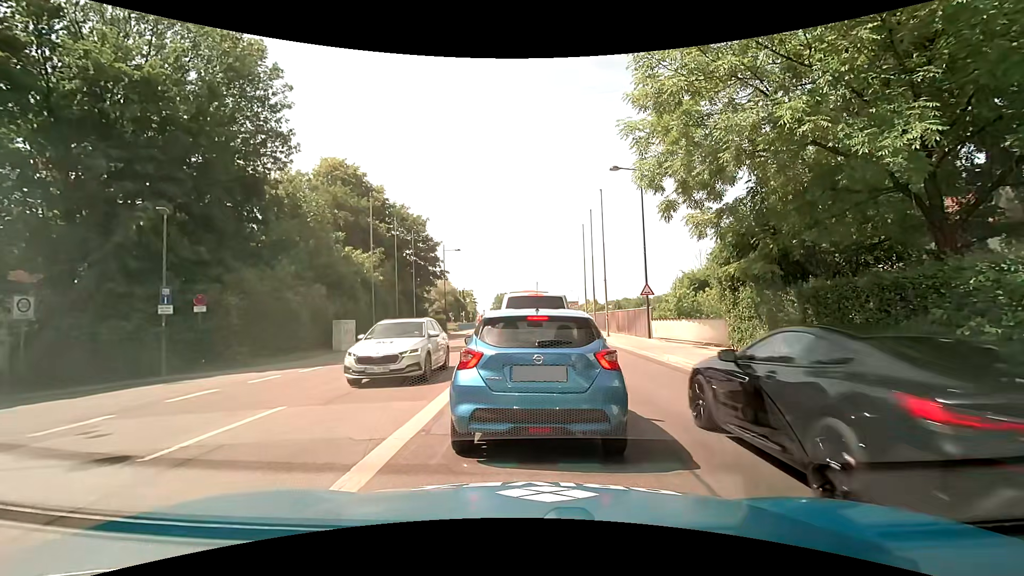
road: secondary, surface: asphalt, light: Day
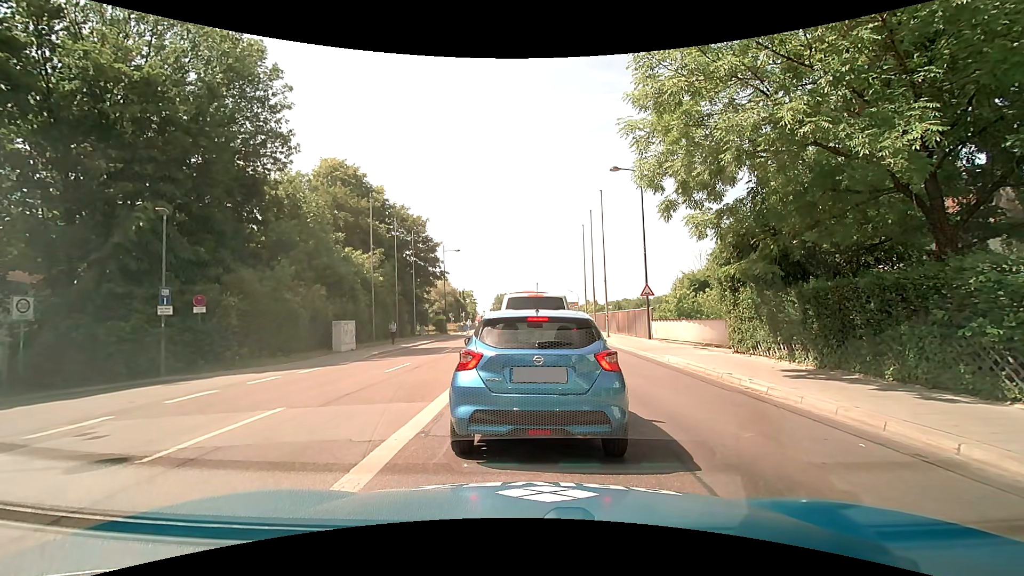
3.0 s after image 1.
(0.0, +0.1) m; 0°
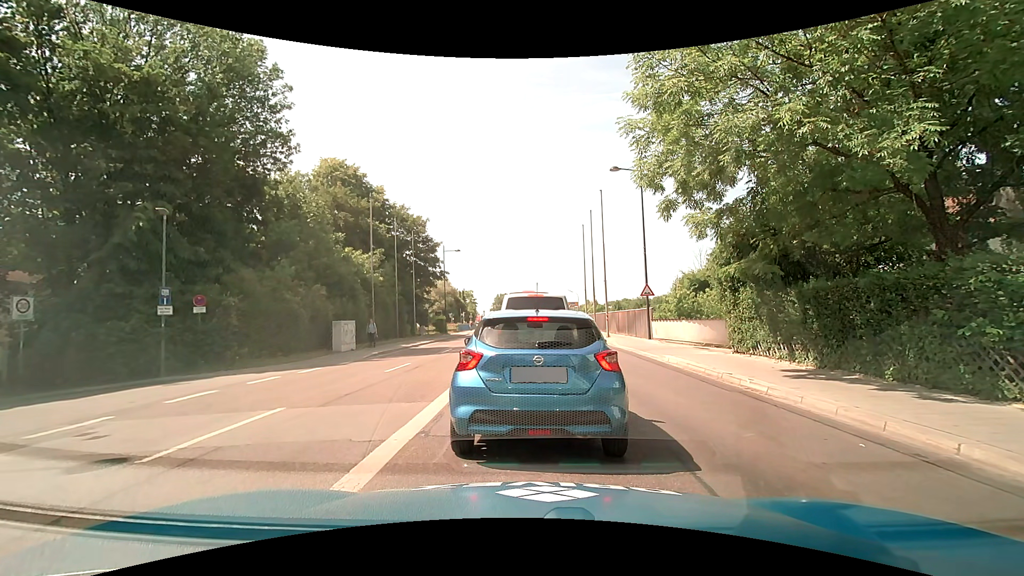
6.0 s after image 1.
(0.0, 0.0) m; 0°
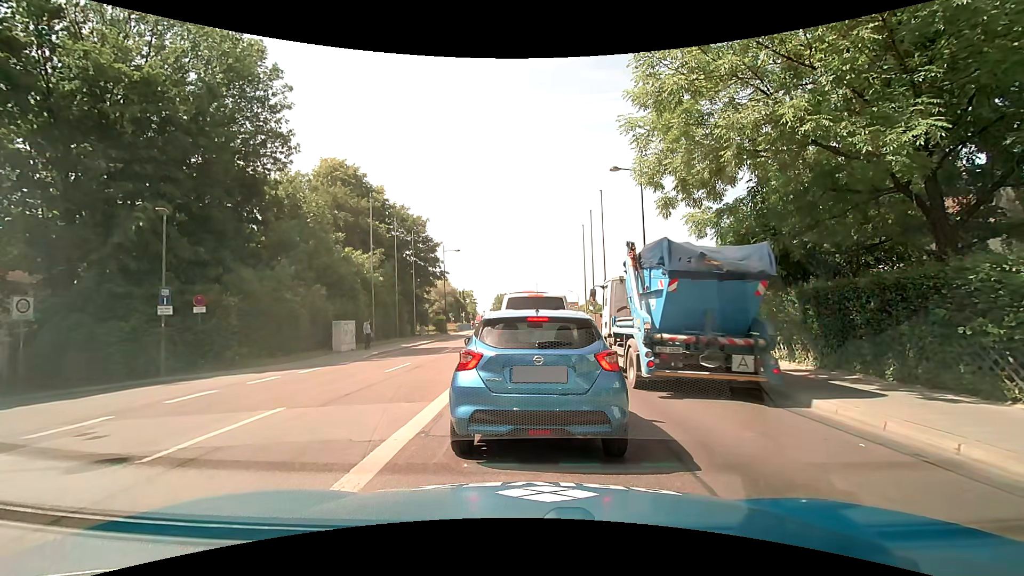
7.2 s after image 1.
(0.0, 0.0) m; 0°
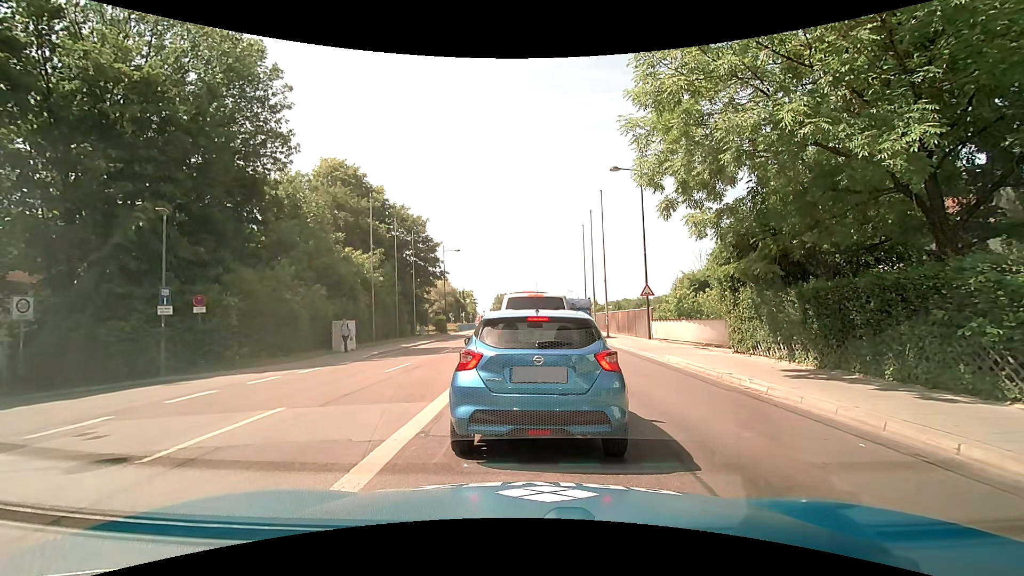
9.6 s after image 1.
(0.0, 0.0) m; 0°
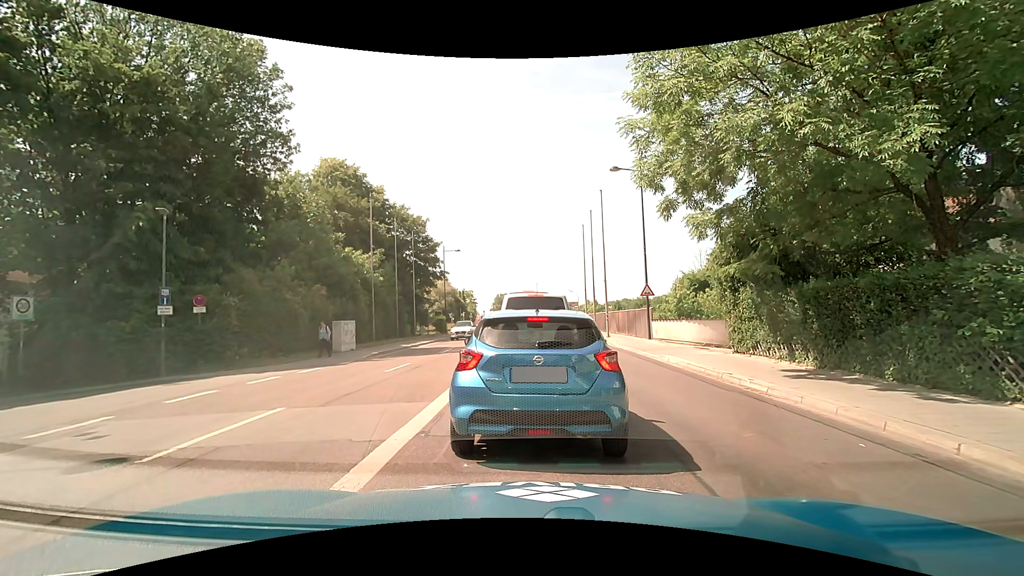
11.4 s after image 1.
(0.0, 0.0) m; 0°
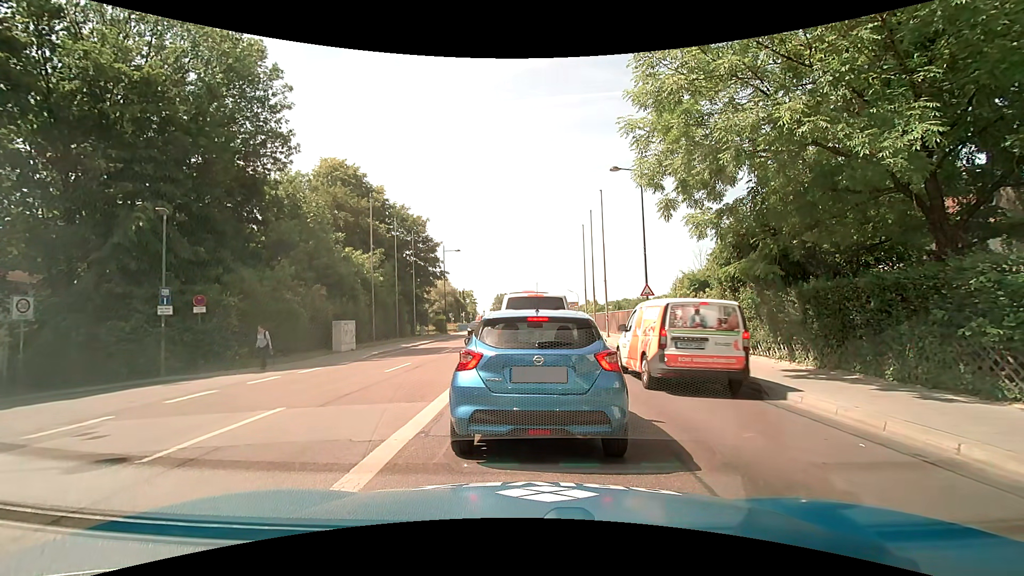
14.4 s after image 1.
(0.0, 0.0) m; 0°
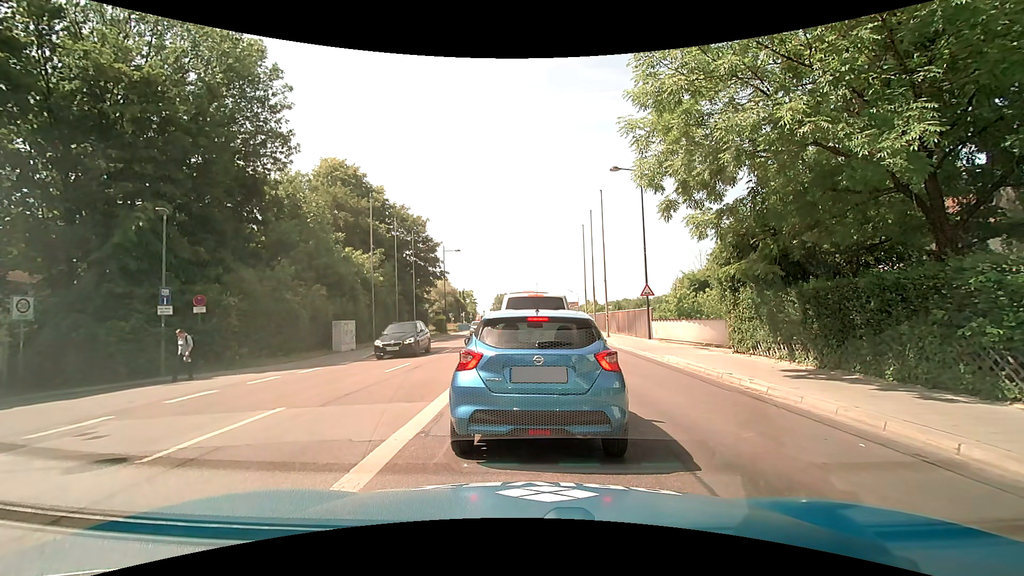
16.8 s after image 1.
(0.0, 0.0) m; 0°
